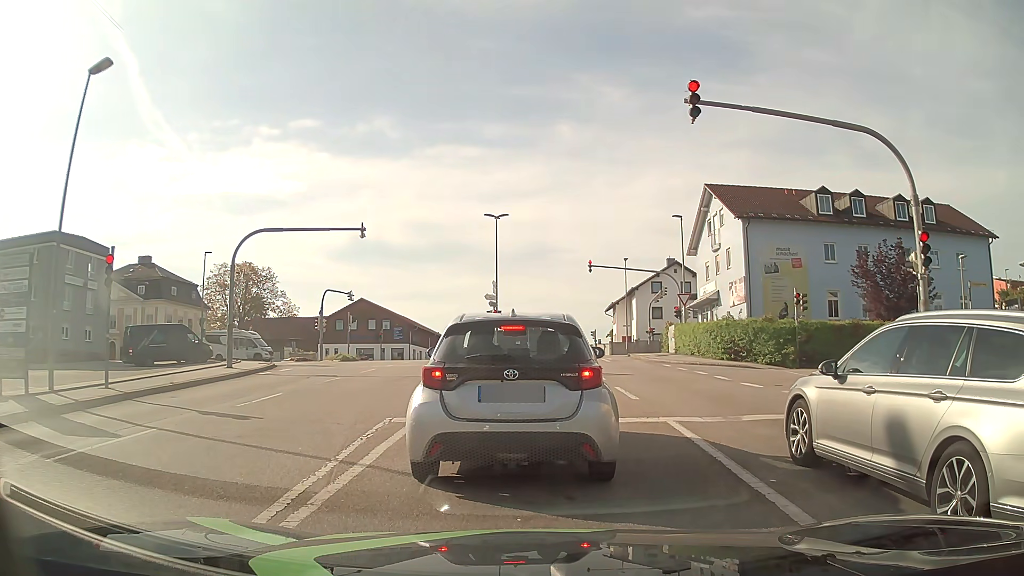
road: tertiary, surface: asphalt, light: Day
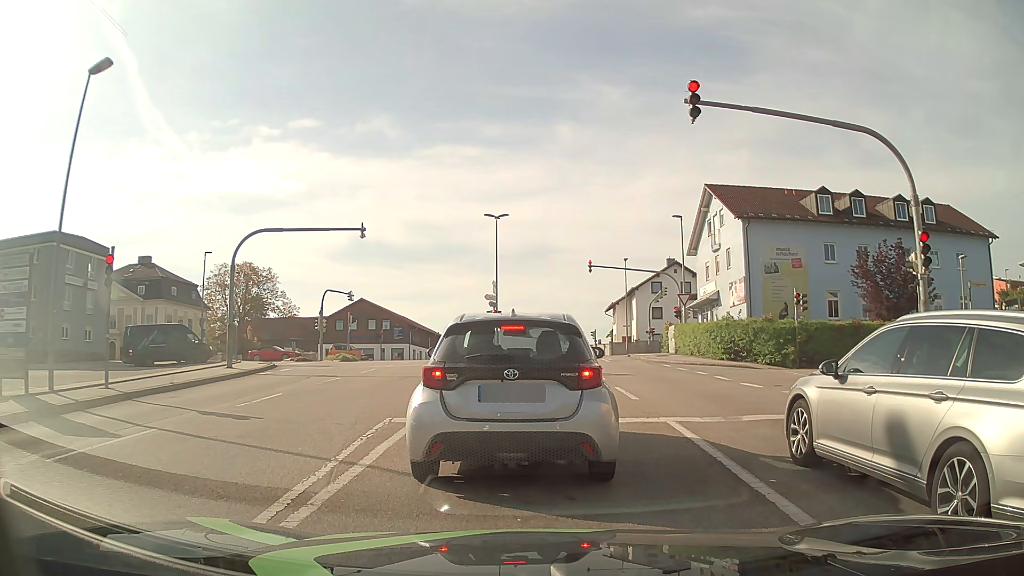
(0.0, 0.0) m; 0°
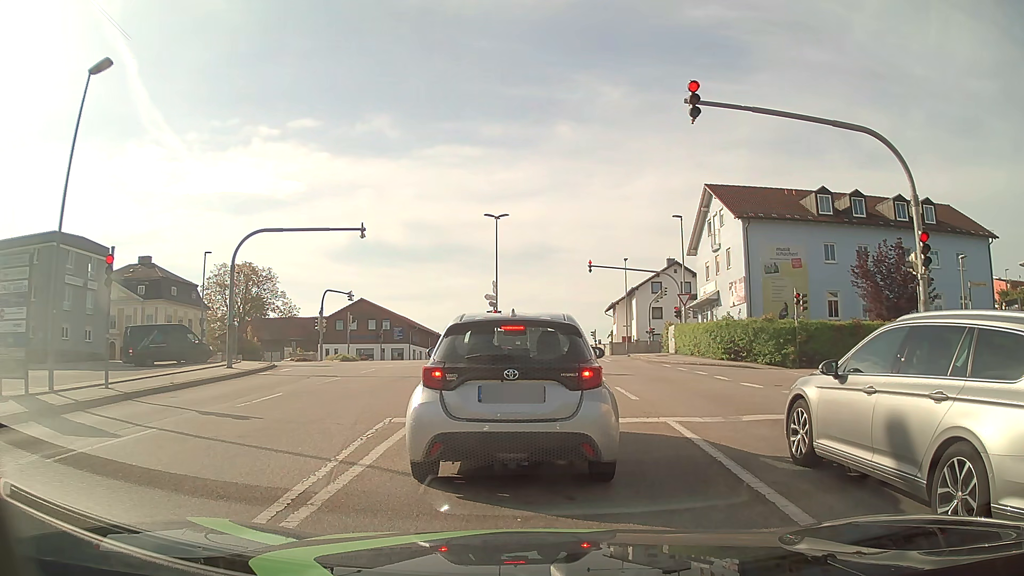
(0.0, 0.0) m; 0°
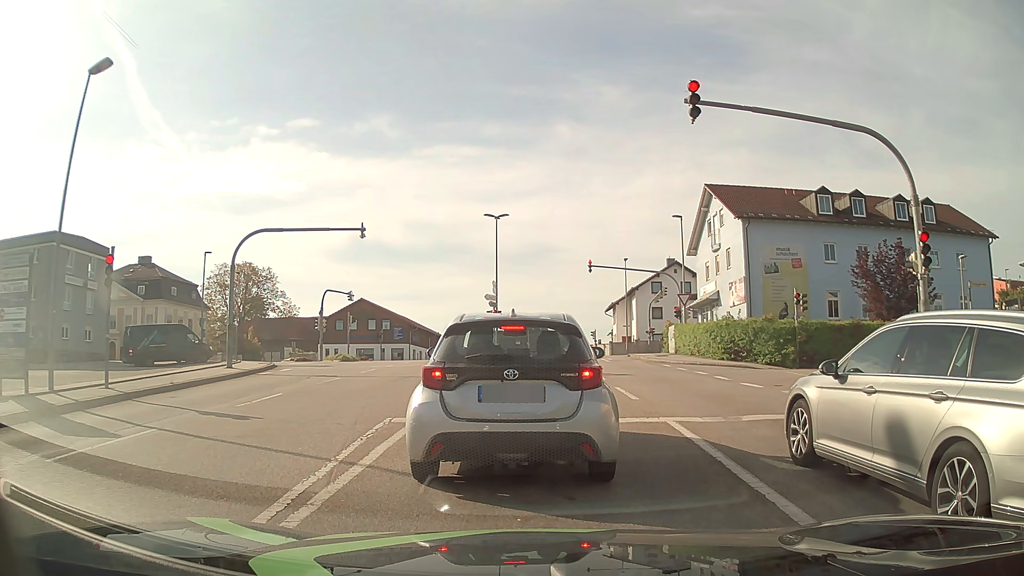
(0.0, 0.0) m; 0°
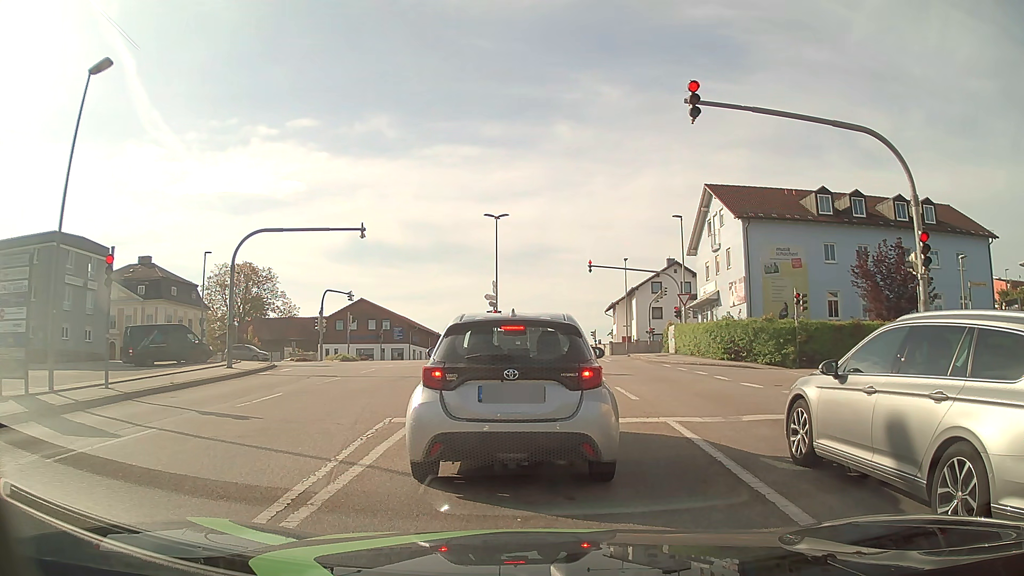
(0.0, 0.0) m; 0°
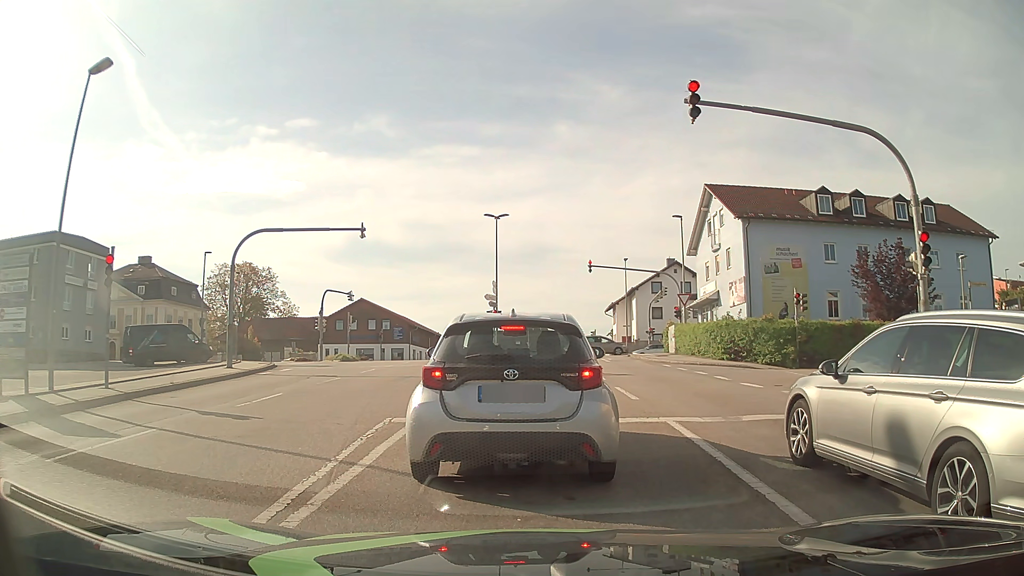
(0.0, 0.0) m; 0°
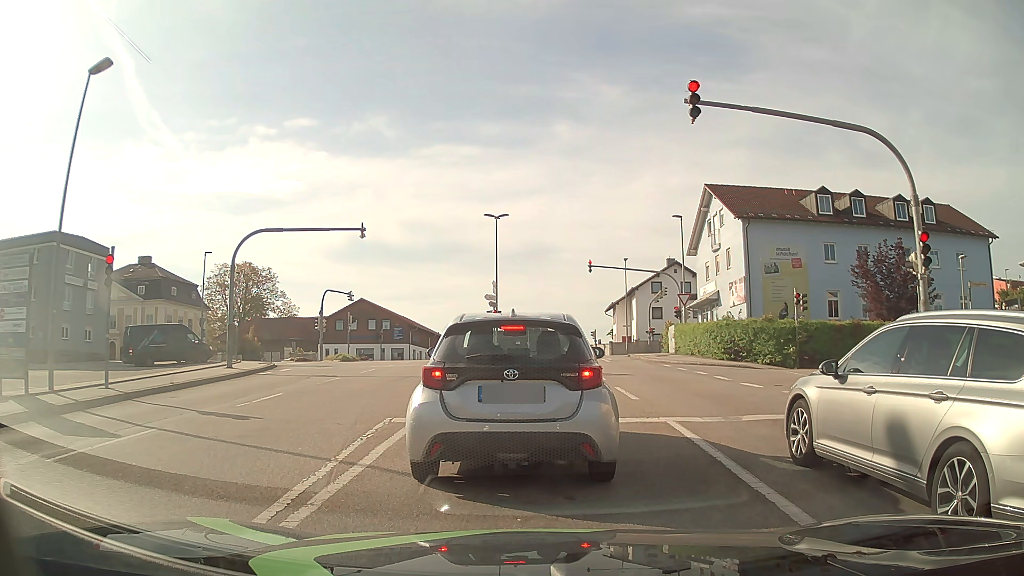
(0.0, 0.0) m; 0°
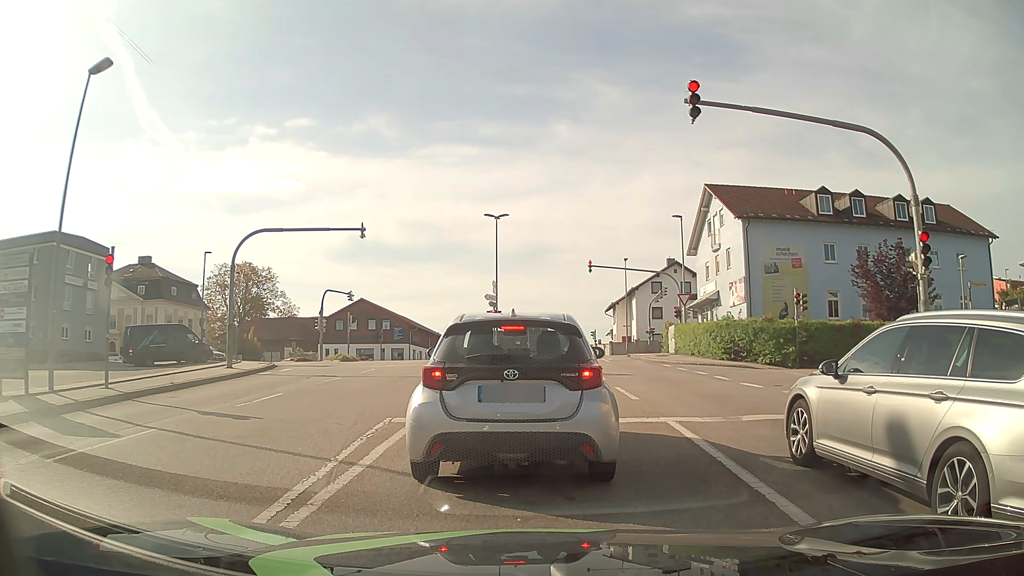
(0.0, 0.0) m; 0°
(0, +10) (0, +20) (0, +30) (0, +40) (0, +50) (-3, +59) (-12, +65) (-21, +66) (-31, +66) (-41, +66) m
